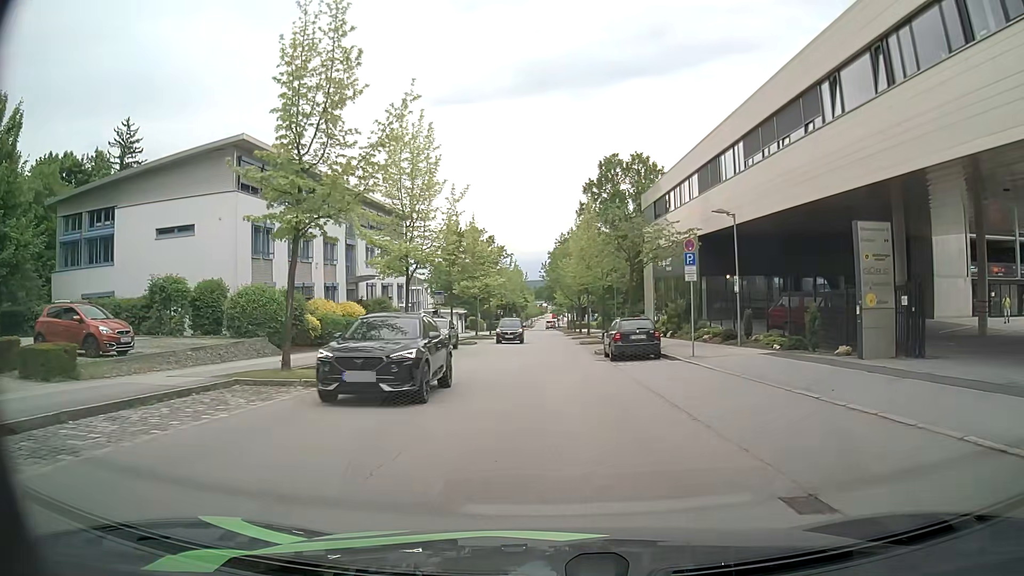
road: residential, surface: asphalt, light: Day
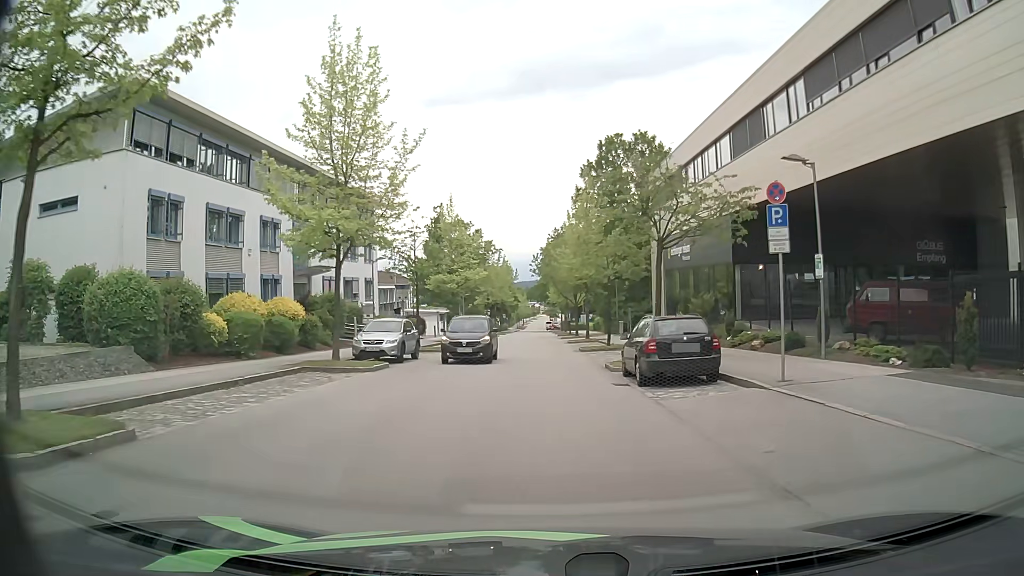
(+0.2, +8.9) m; +1°
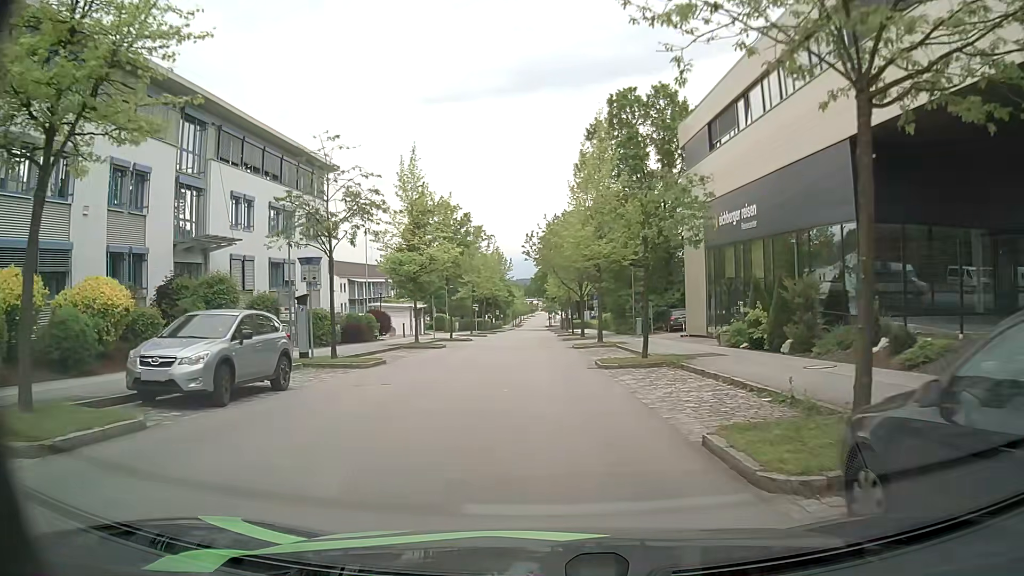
(+0.1, +13.4) m; 0°
(0, +10) (0, +20) (0, +30) (0, +40) (0, +50) (-1, +60) (-1, +70) (-1, +80) (-1, +90) (-1, +100) m
